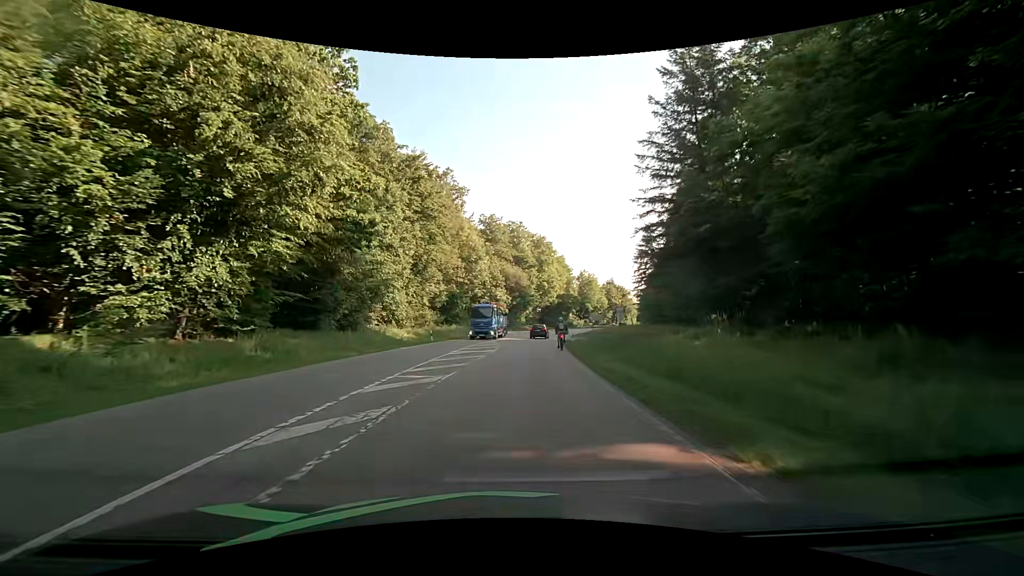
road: secondary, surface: asphalt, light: Day
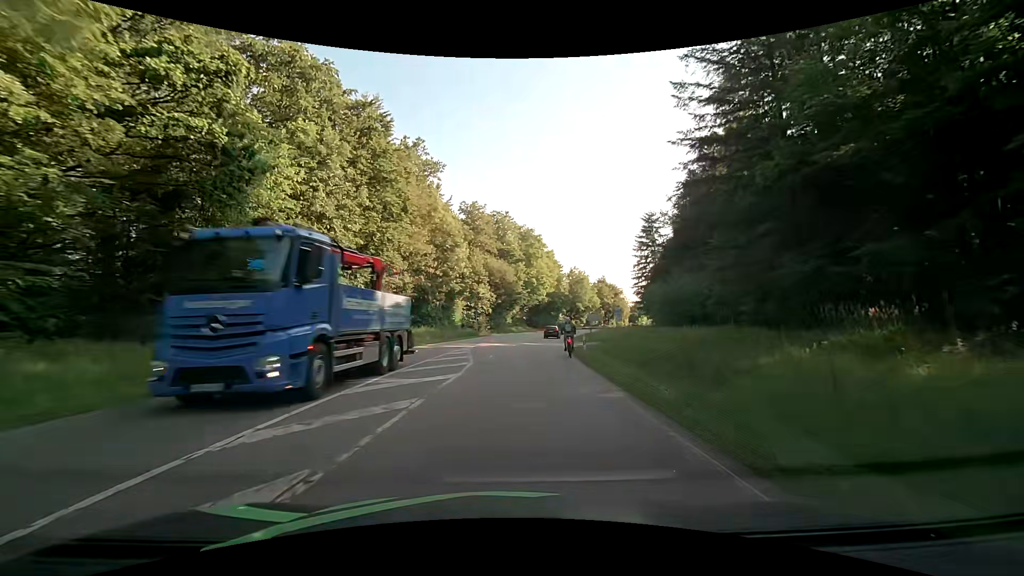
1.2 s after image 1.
(+0.3, +13.2) m; +2°
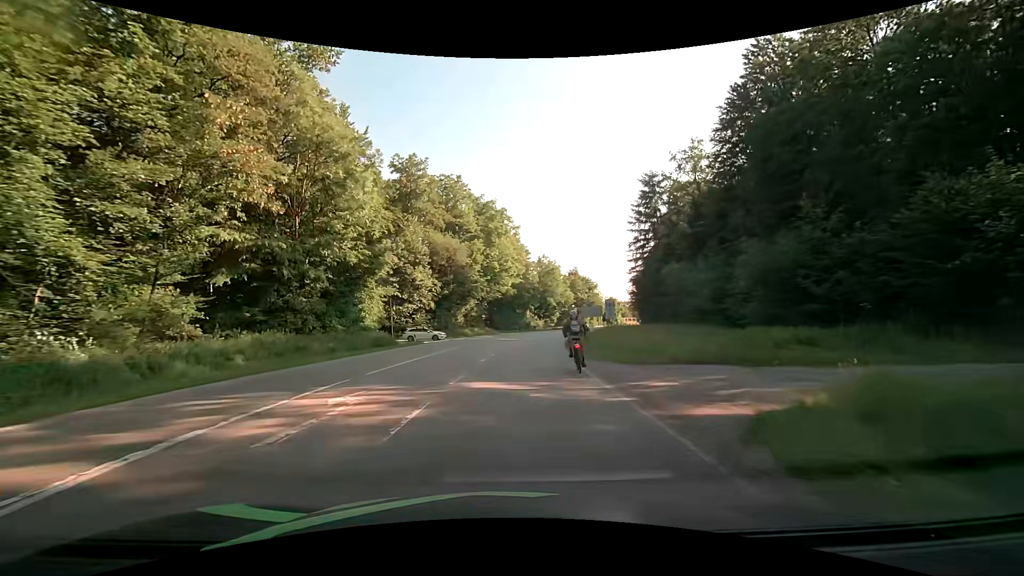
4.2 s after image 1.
(+1.0, +28.2) m; +5°
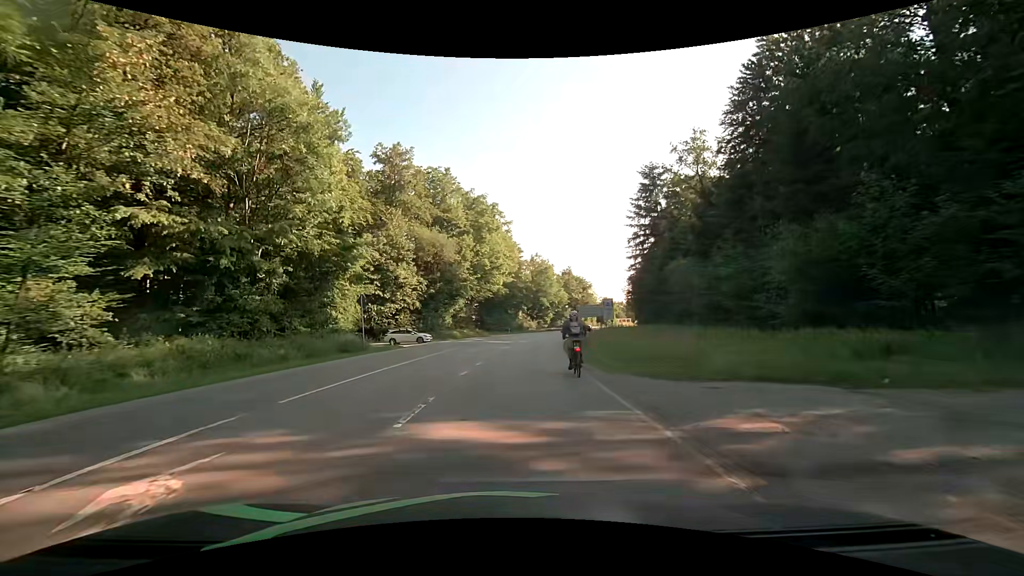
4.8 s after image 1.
(0.0, +4.8) m; +1°
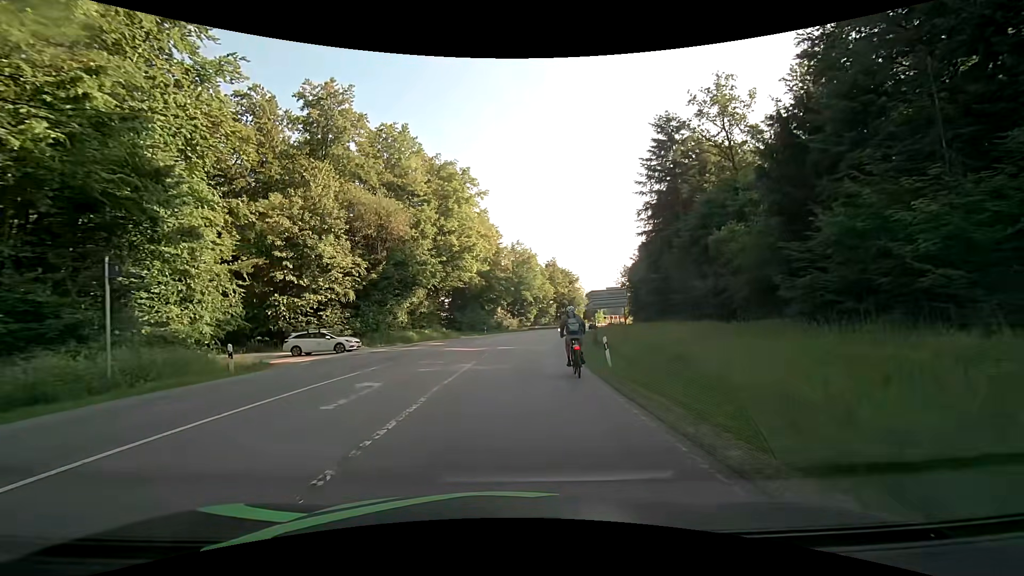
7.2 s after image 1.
(+0.3, +17.1) m; +1°
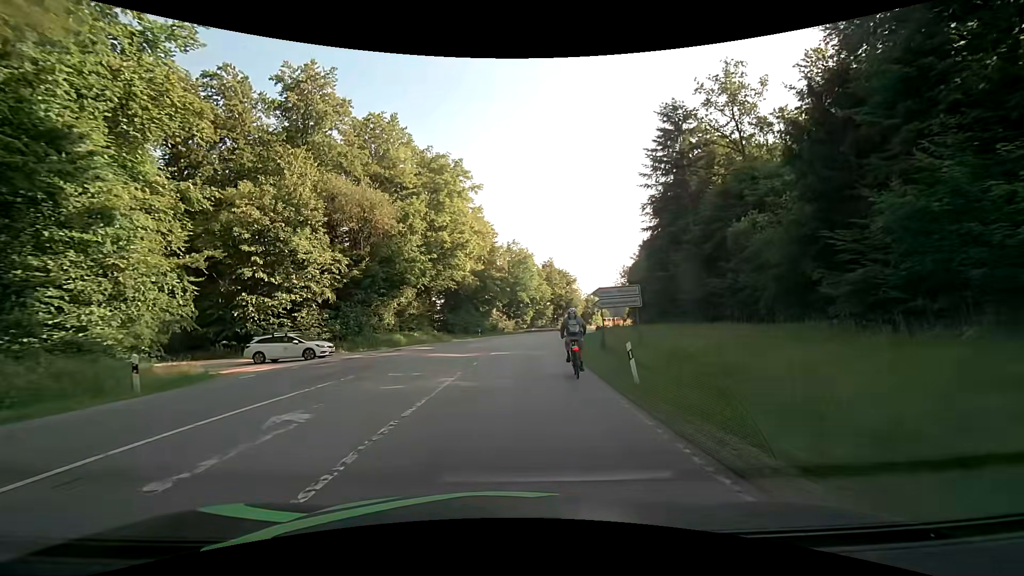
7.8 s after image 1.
(+0.1, +3.9) m; +2°
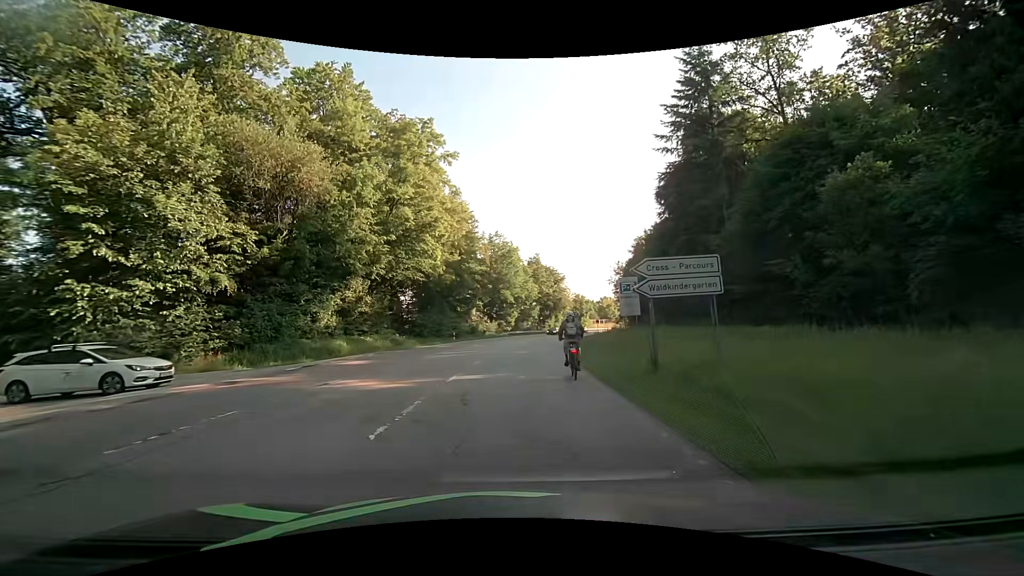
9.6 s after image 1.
(+0.2, +11.8) m; +1°
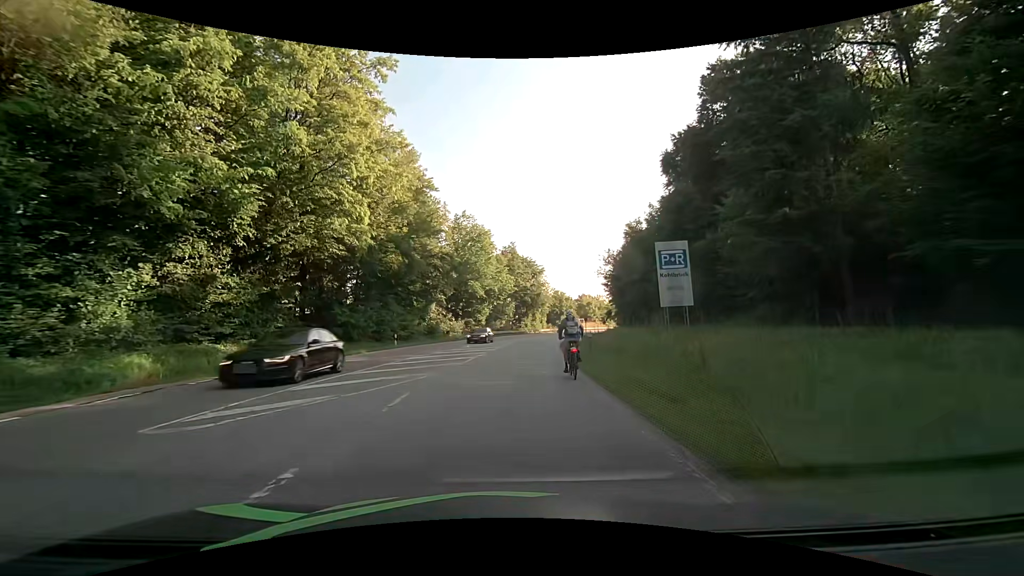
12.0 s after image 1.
(+0.6, +16.6) m; +4°
(0, +10) (0, +20) (+1, +30) (+2, +40) (+3, +50) (+5, +60) (+7, +70) (+9, +79) (+11, +89) (+14, +99) m
